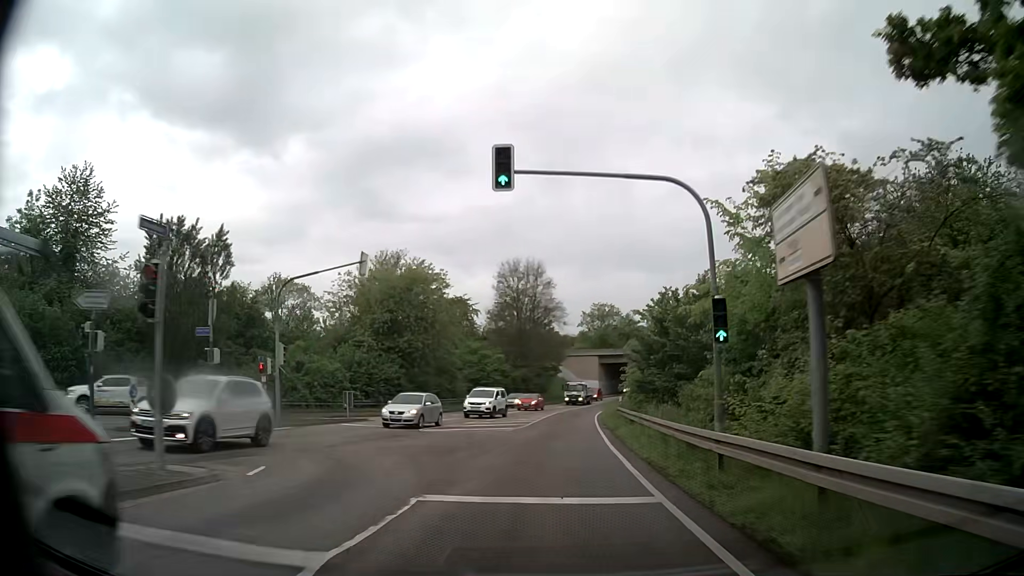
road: secondary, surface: asphalt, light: Day
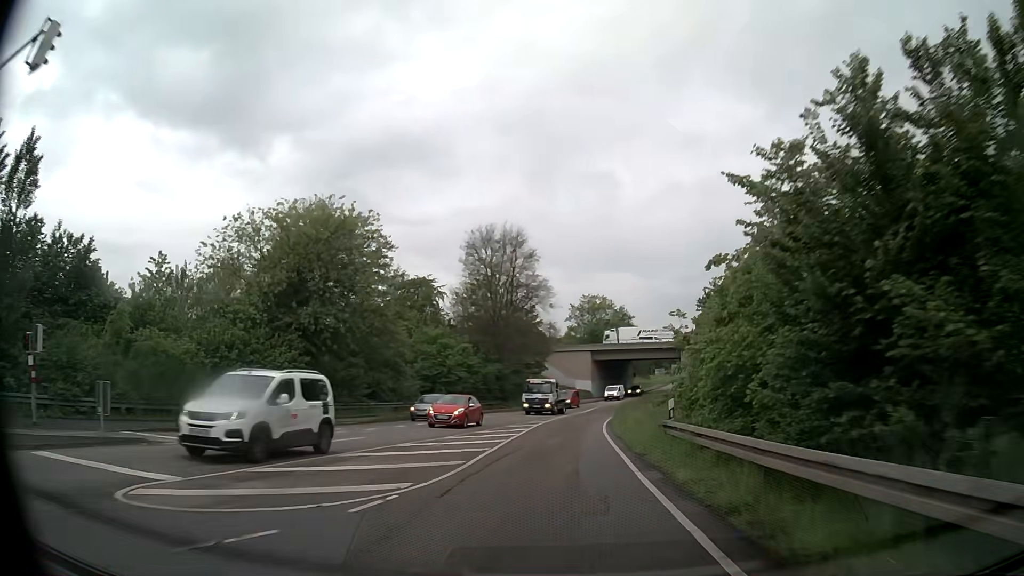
(+0.2, +18.4) m; +1°
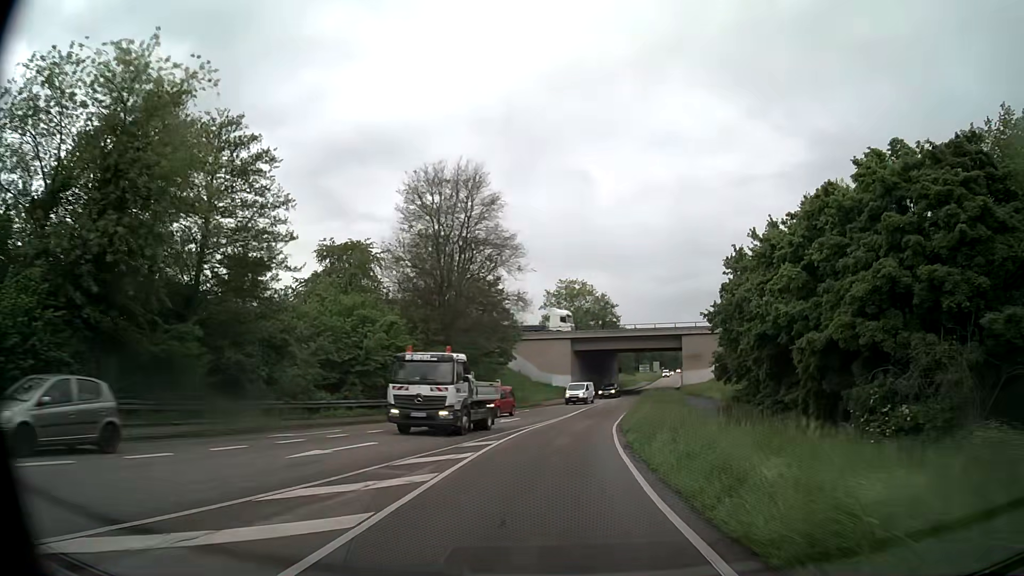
(+0.3, +18.3) m; +2°
(0, +10) (+1, +20) (+1, +30) (+2, +40) (+4, +50) (+6, +60) (+8, +69) (+10, +79) (+13, +89) (+15, +98) m
